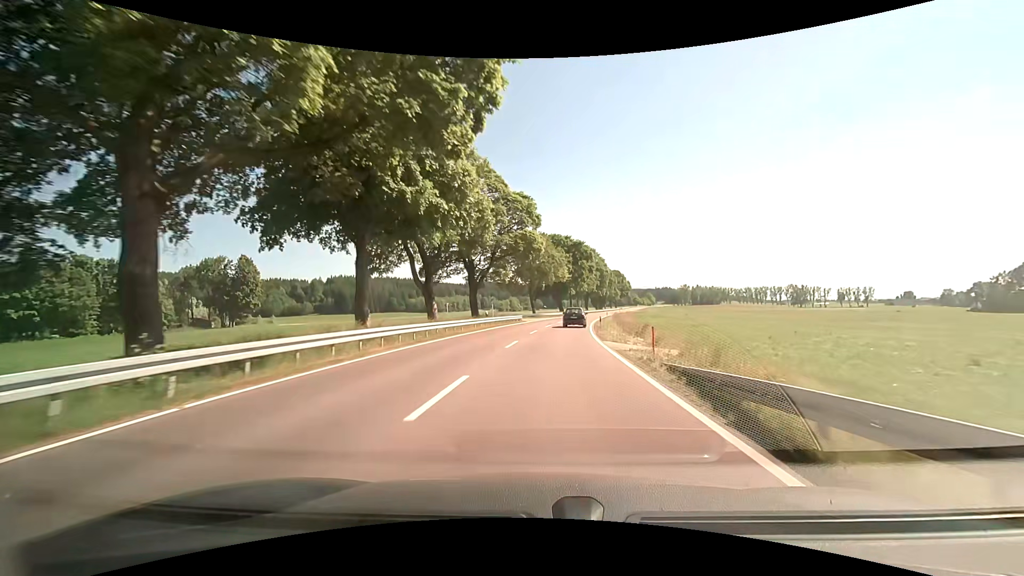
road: primary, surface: asphalt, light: Day
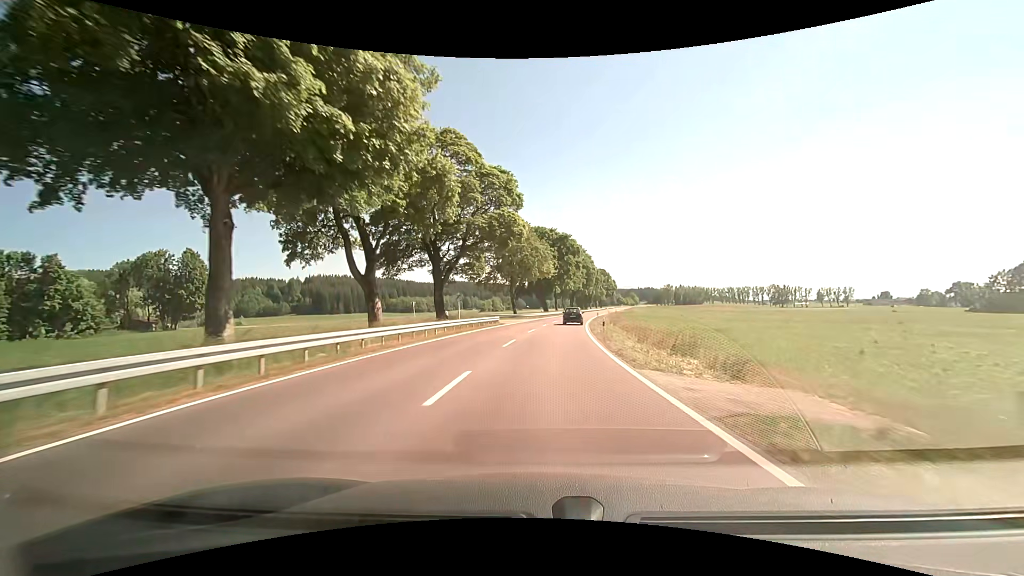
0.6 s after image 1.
(+0.1, +11.1) m; +1°
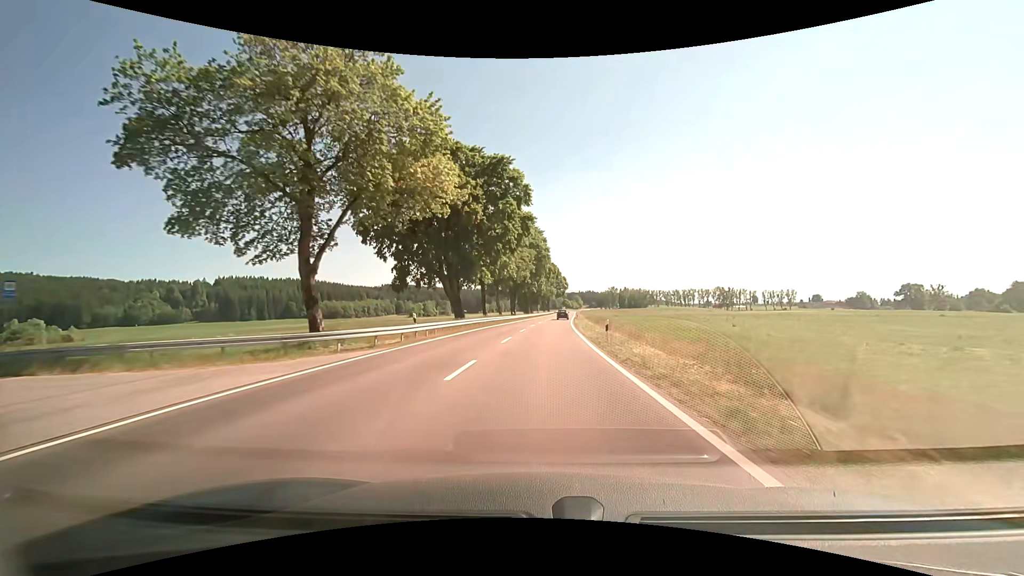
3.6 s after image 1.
(+0.8, +57.3) m; +2°
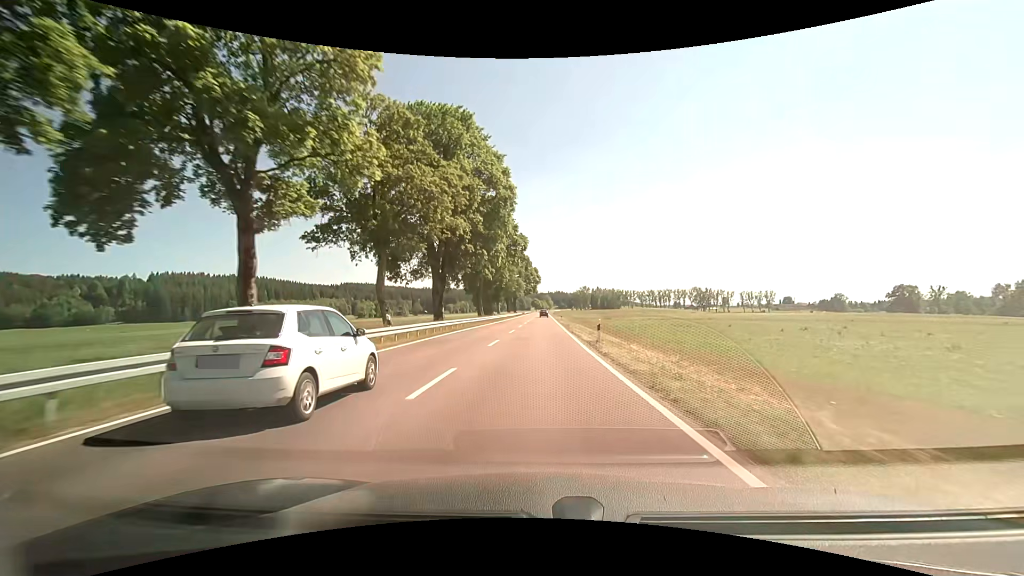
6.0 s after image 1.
(+2.8, +50.3) m; +6°
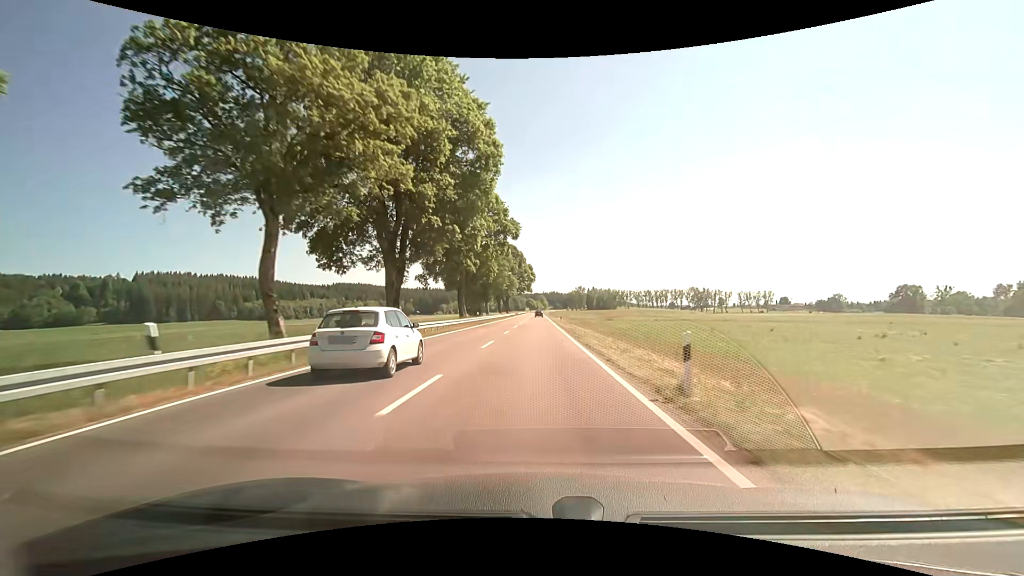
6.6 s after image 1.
(+0.1, +13.2) m; +1°
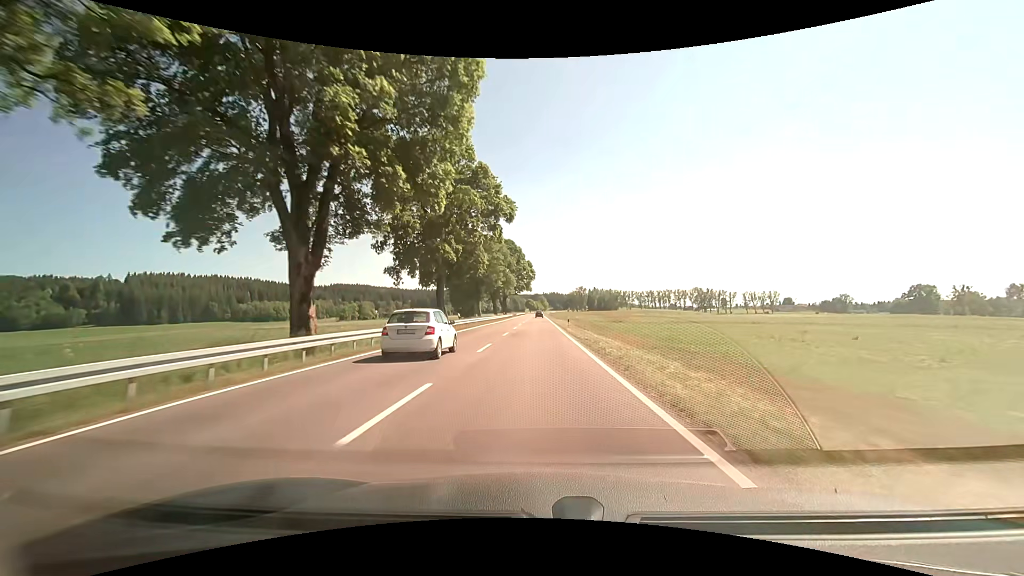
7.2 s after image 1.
(+0.2, +13.5) m; +1°
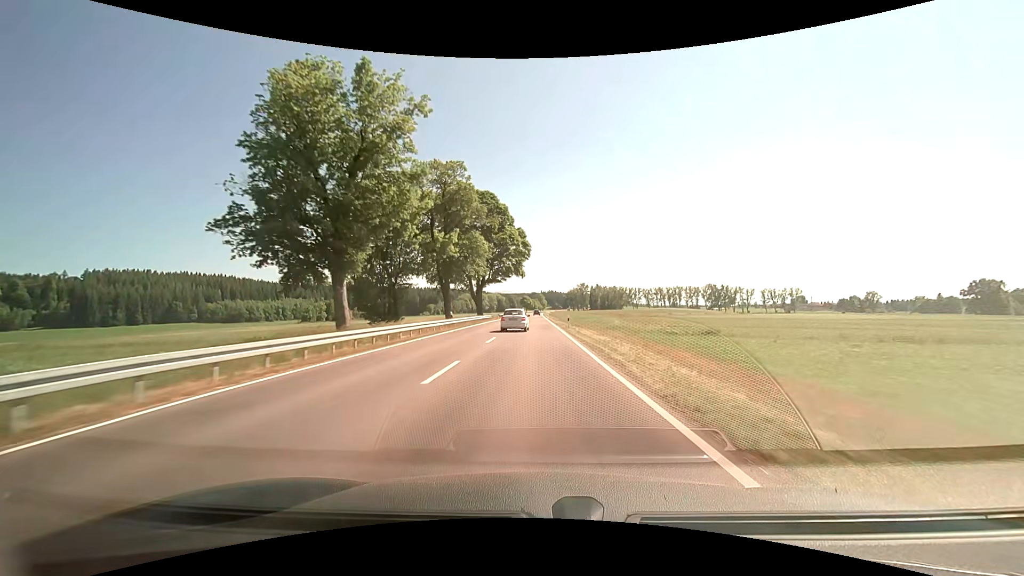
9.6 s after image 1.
(+0.9, +56.2) m; +2°
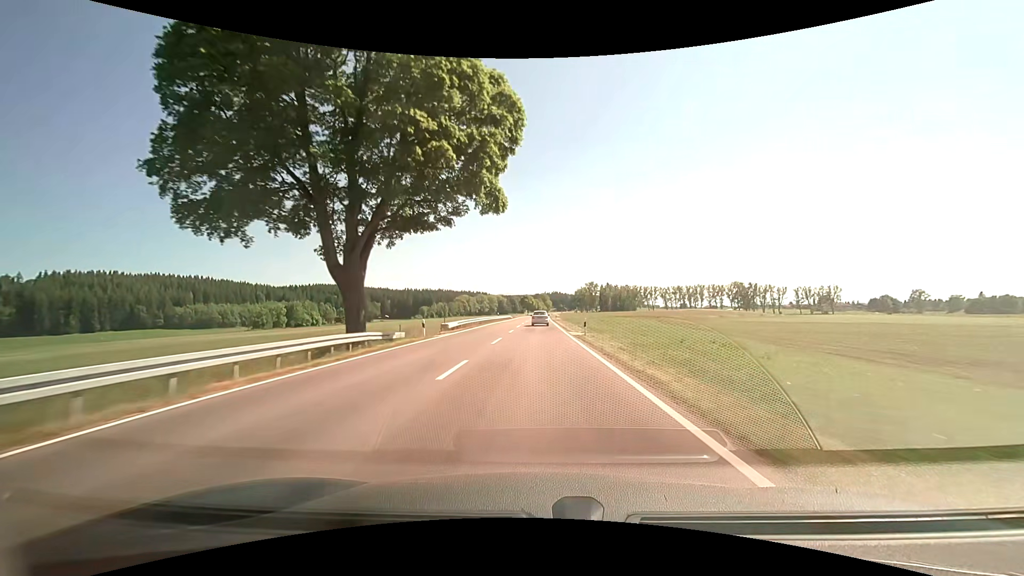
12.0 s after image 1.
(+0.4, +59.7) m; 0°
(0, +10) (0, +20) (0, +30) (-1, +40) (-1, +50) (-1, +60) (-1, +70) (-1, +80) (-1, +90) (-2, +100) m
